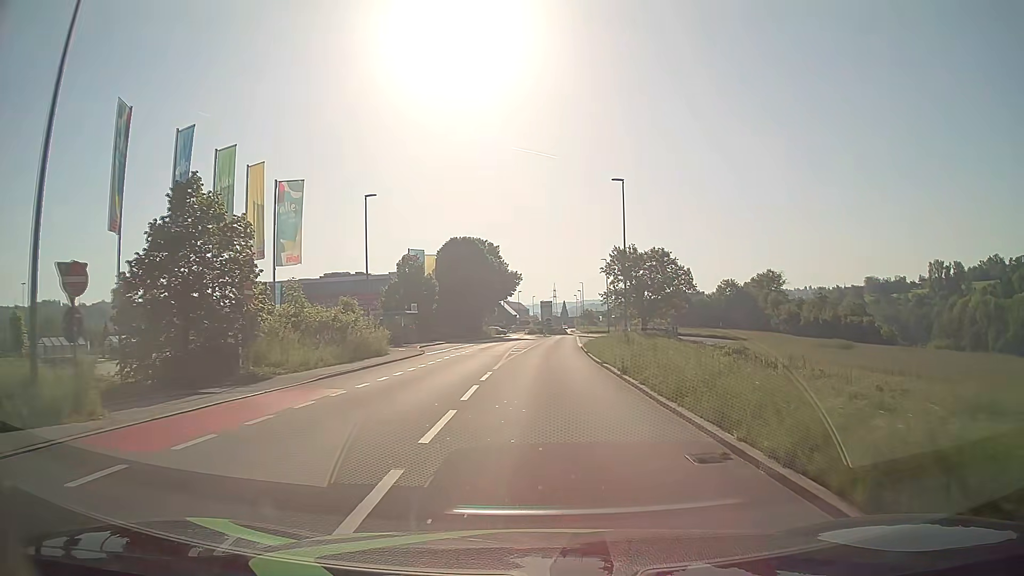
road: tertiary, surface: asphalt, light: Day
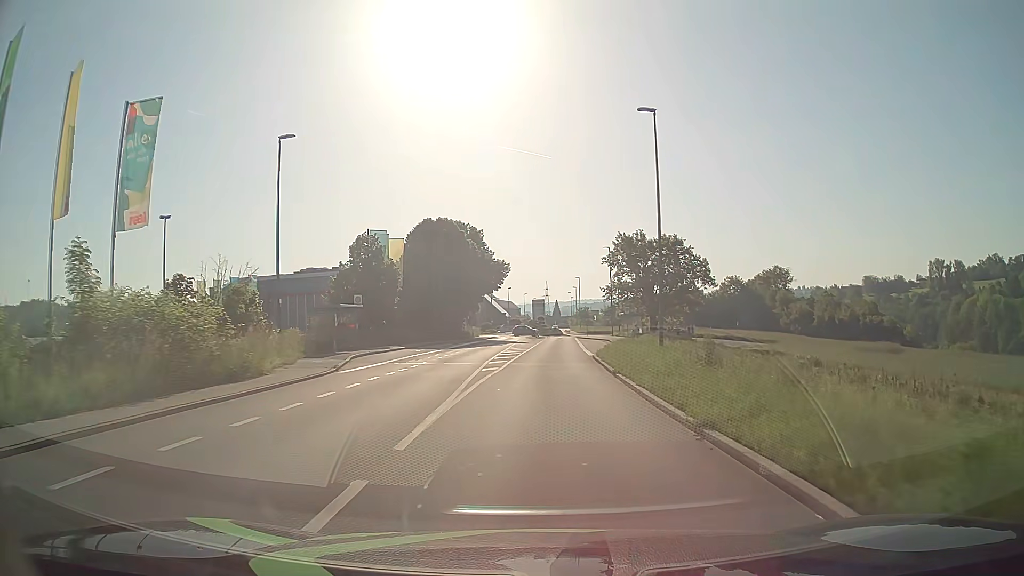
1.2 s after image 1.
(+0.1, +14.1) m; +1°
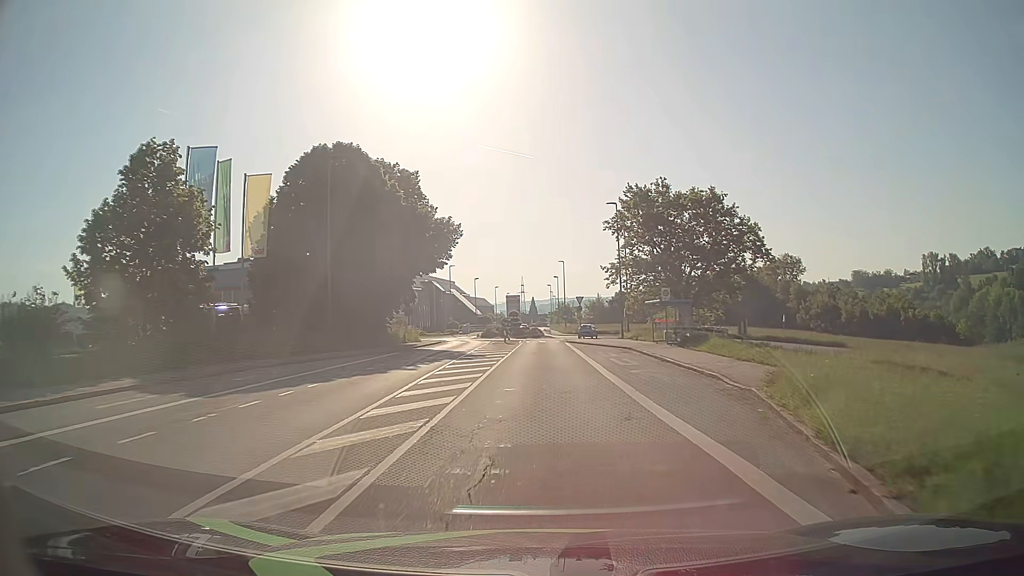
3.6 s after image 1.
(+0.5, +27.7) m; +2°
